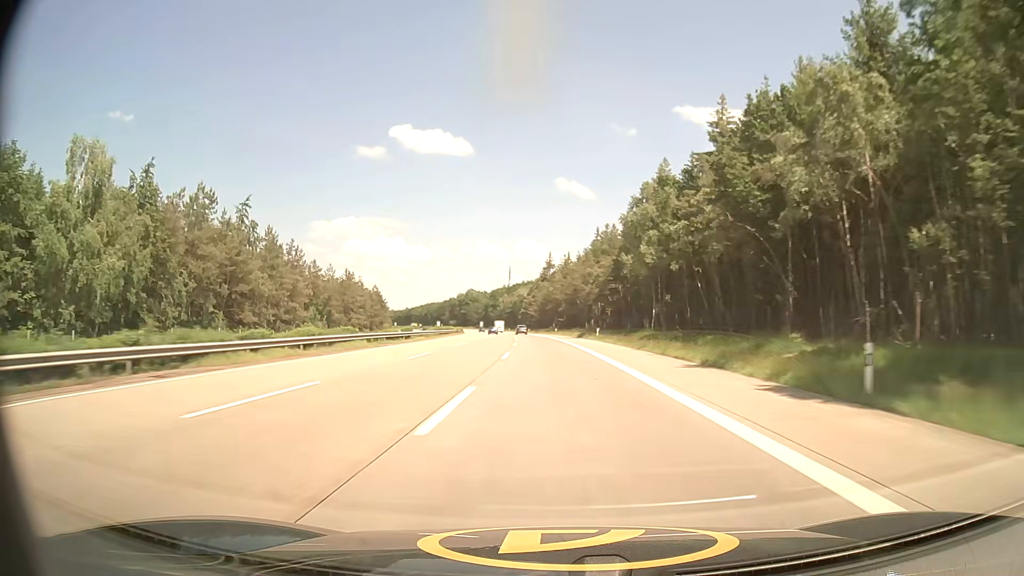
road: motorway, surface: asphalt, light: Day
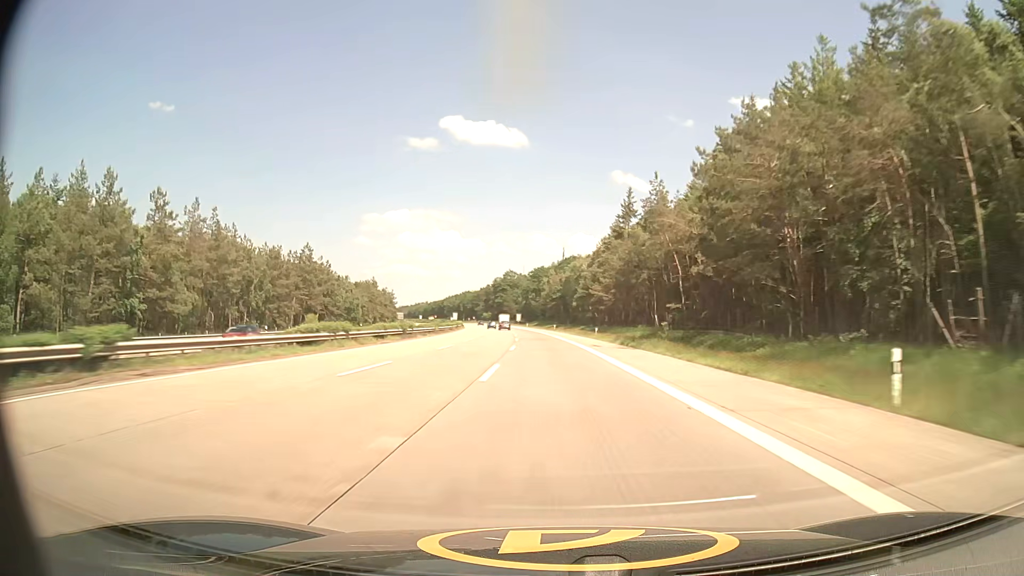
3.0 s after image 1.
(-4.4, +99.8) m; -5°
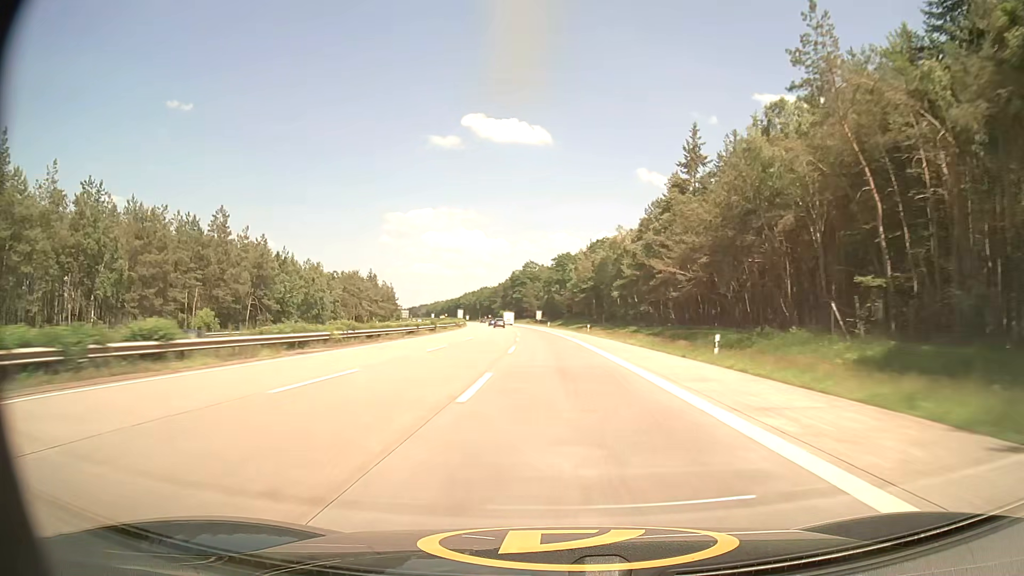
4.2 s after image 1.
(-0.7, +40.3) m; -2°
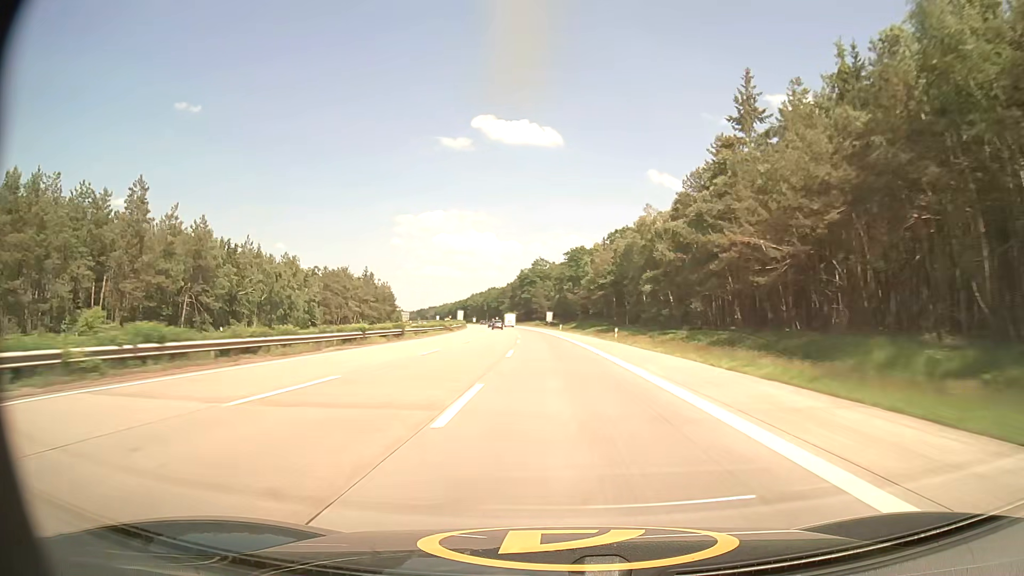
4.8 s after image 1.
(-0.2, +20.2) m; -1°
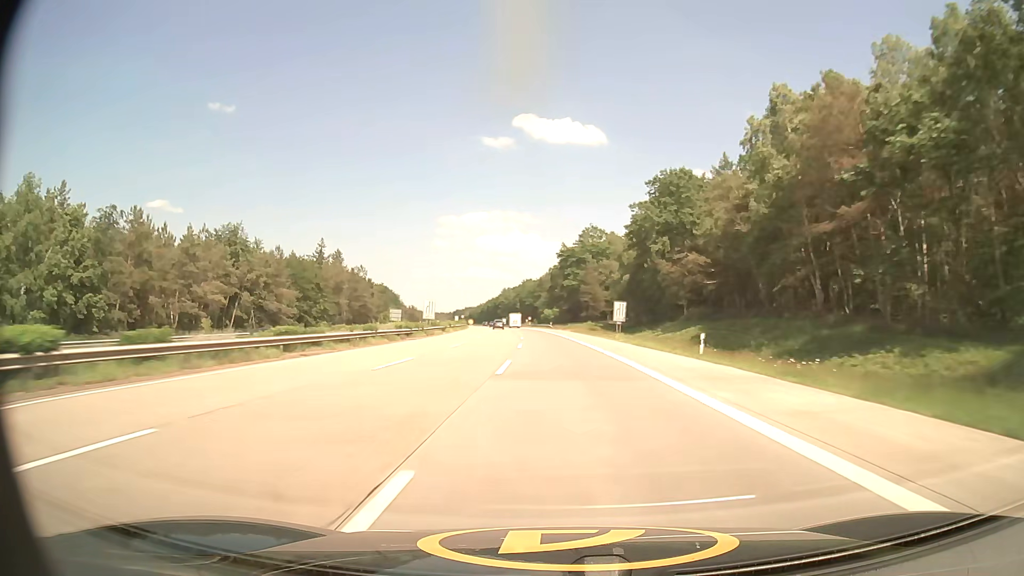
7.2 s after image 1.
(-2.9, +80.8) m; -4°
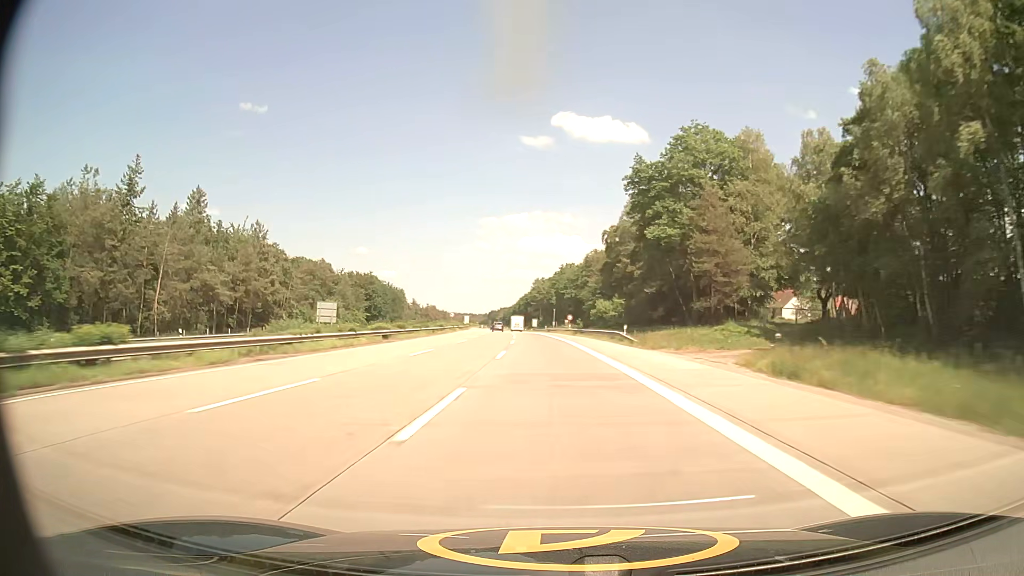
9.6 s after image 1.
(-2.1, +81.7) m; -3°
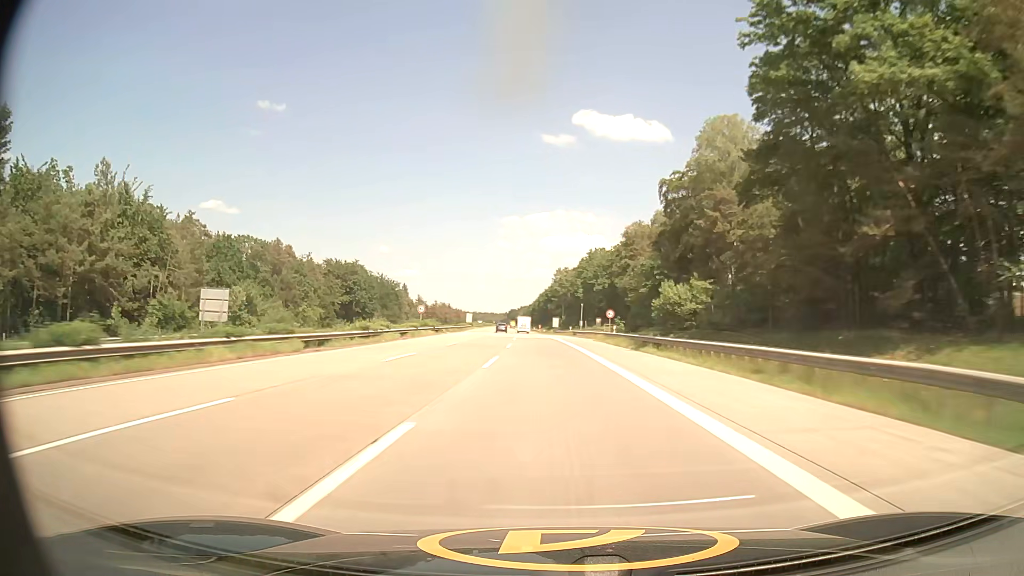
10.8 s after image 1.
(-0.8, +41.0) m; -2°
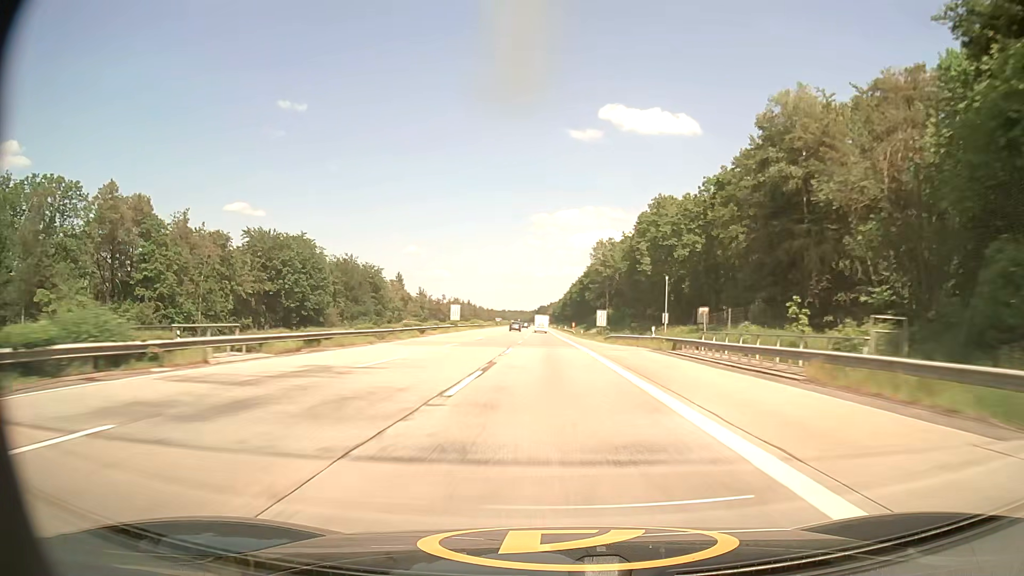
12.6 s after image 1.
(-1.6, +61.7) m; -3°
(0, +10) (0, +20) (0, +30) (0, +40) (-1, +50) (-1, +60) (-1, +70) (-1, +80) (-1, +90) (-2, +100) m
